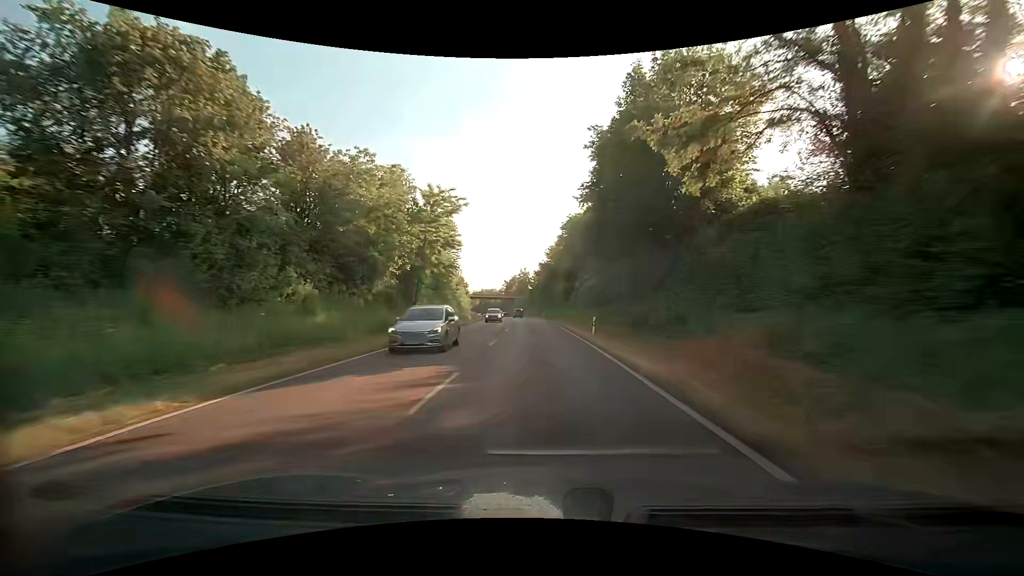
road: primary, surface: asphalt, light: Day
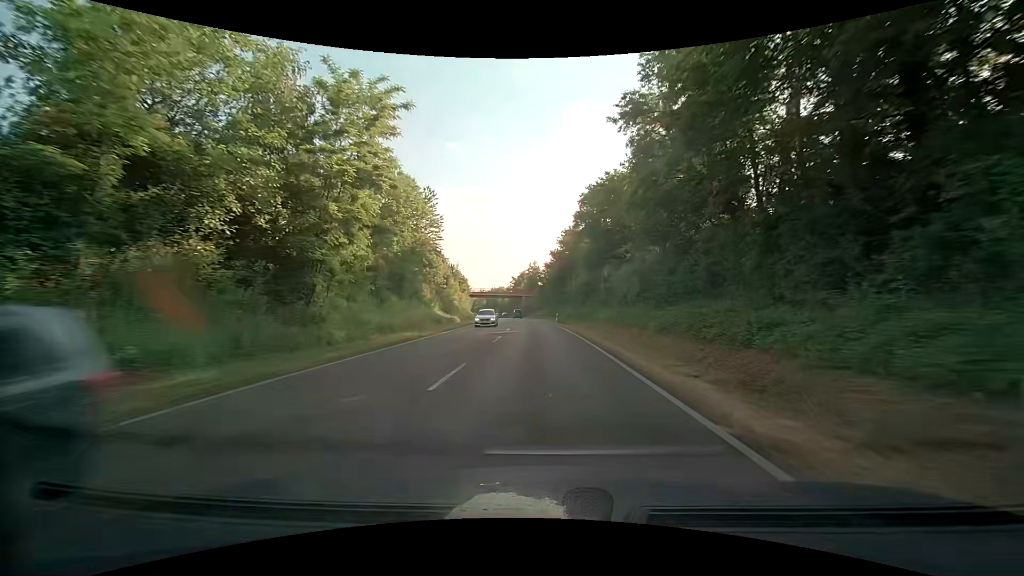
(+0.1, +22.2) m; 0°
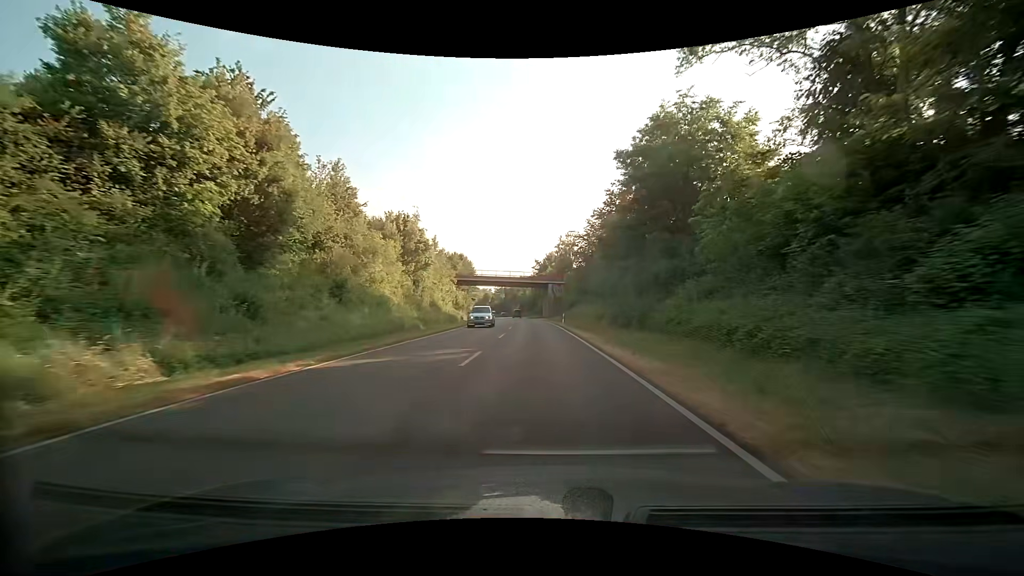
(-1.6, +56.7) m; -4°
(0, +10) (0, +20) (0, +30) (-1, +40) (-1, +50) (-2, +60) (-3, +70) (-3, +80) (-4, +90) (-5, +100) m
